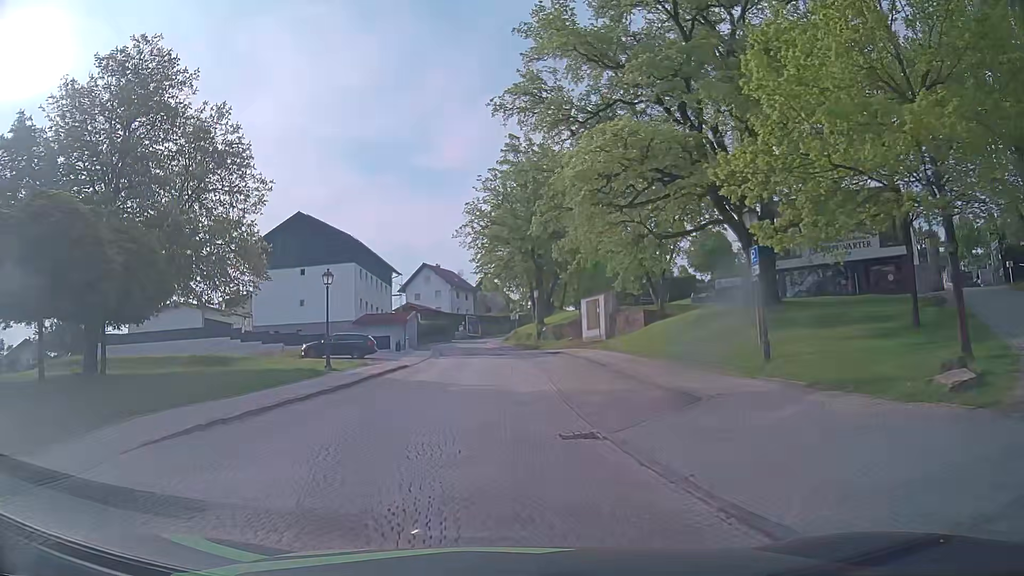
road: residential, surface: sett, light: Day
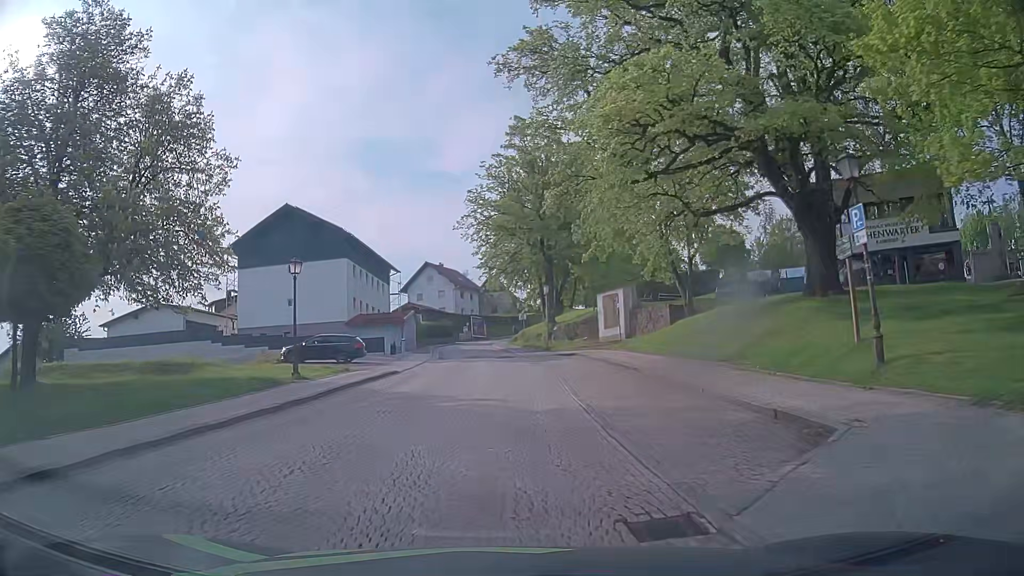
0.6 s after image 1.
(0.0, +5.1) m; -1°
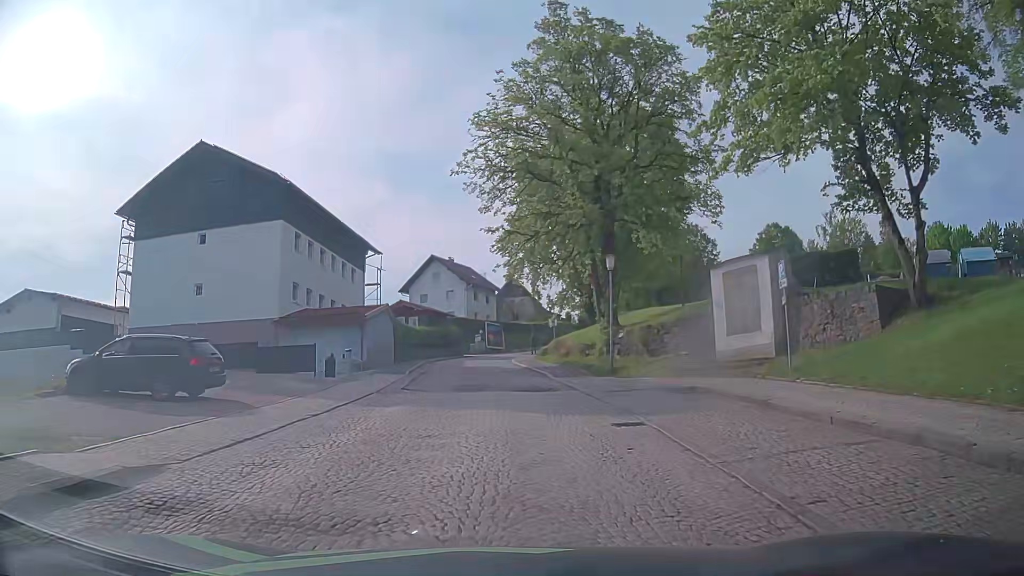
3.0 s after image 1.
(-0.3, +20.4) m; 0°
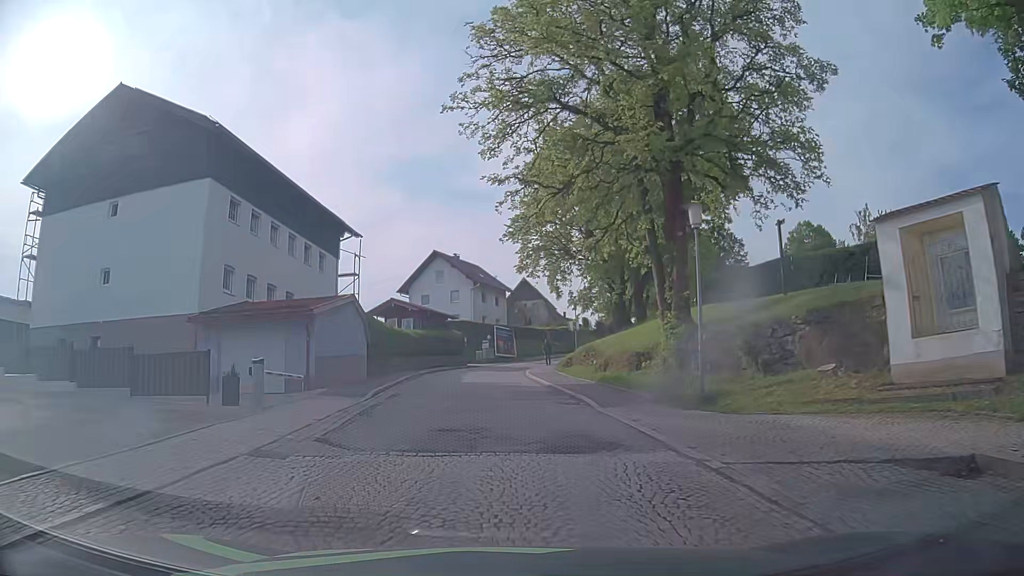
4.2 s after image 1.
(-0.3, +10.2) m; -2°
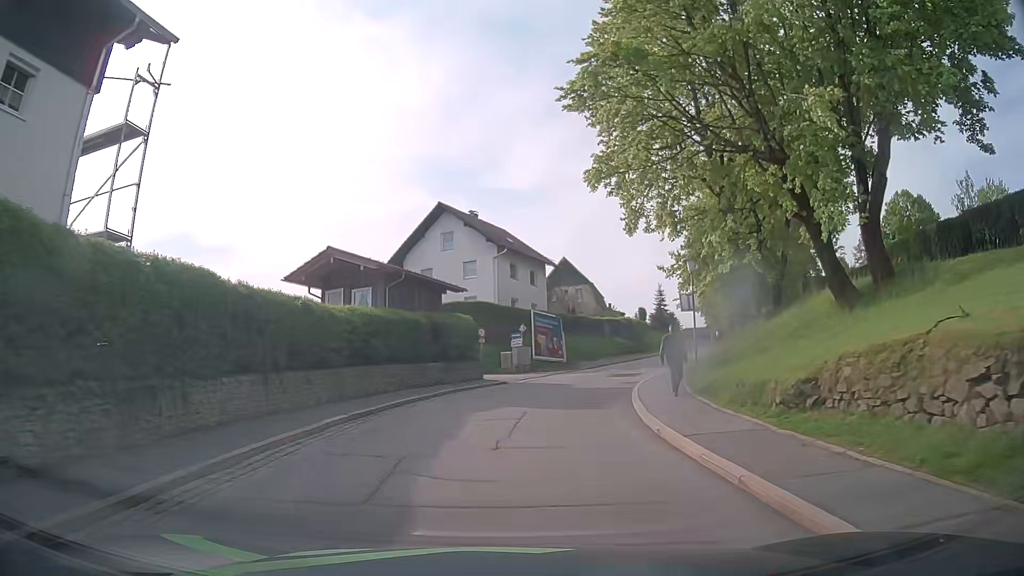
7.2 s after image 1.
(-0.9, +25.5) m; -2°
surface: asphalt
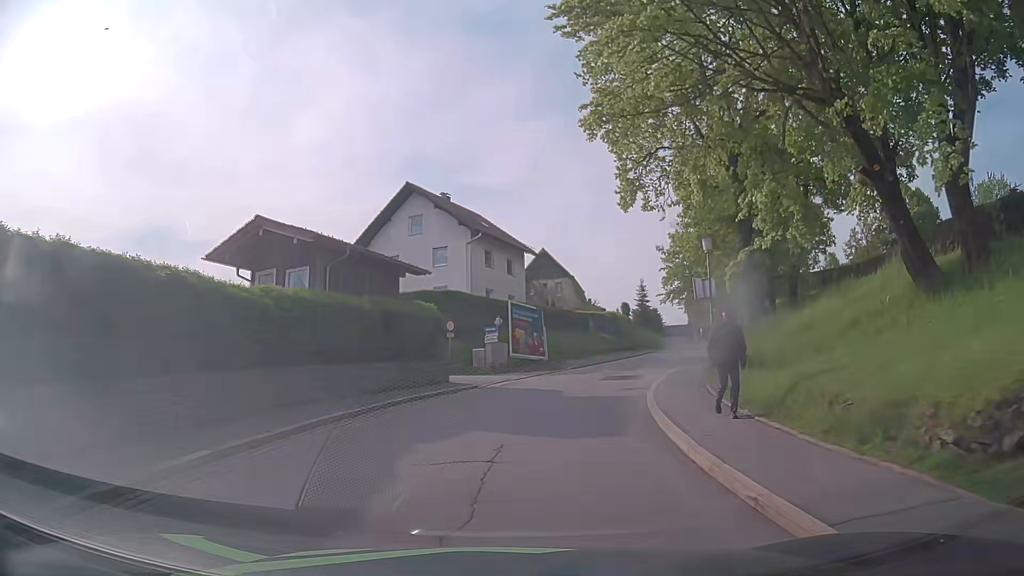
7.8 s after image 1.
(0.0, +5.3) m; 0°
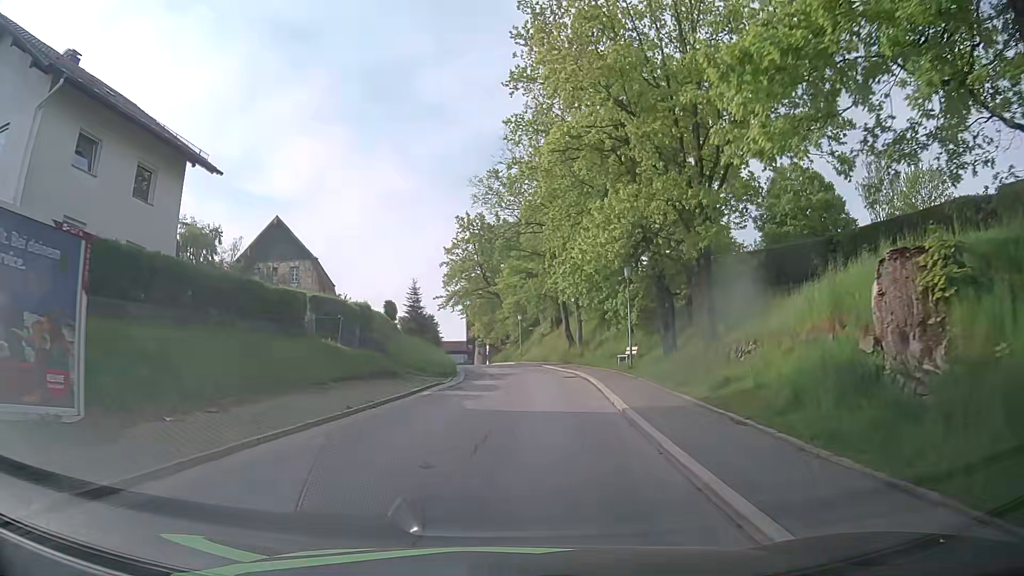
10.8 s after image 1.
(+5.1, +27.4) m; +21°
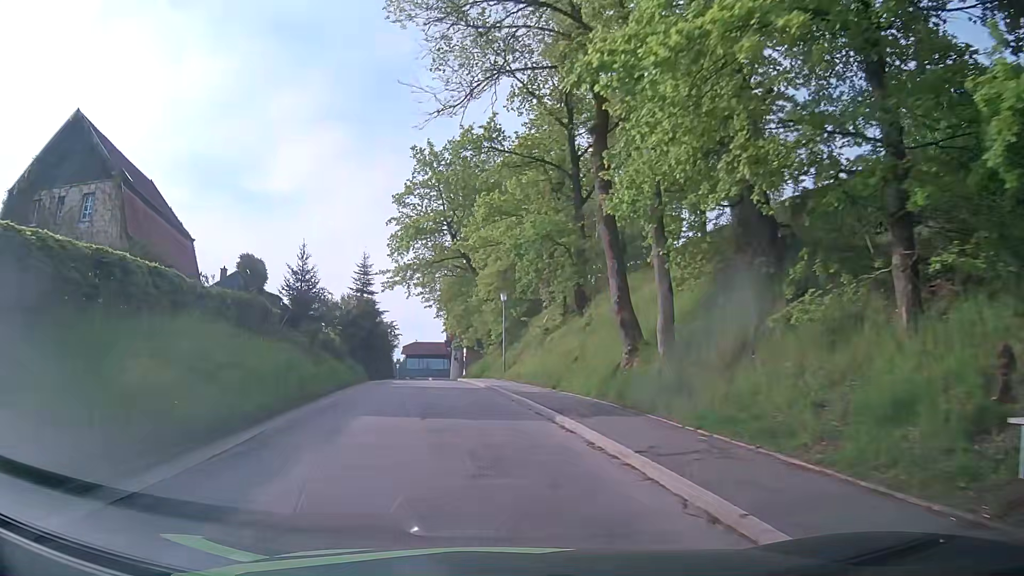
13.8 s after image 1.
(+1.4, +29.5) m; +2°
(-1, +10) (-2, +20) (-3, +30) (-5, +40) (-6, +50) (-8, +59) (-9, +69) (-11, +79) (-14, +89) (-18, +98) m
